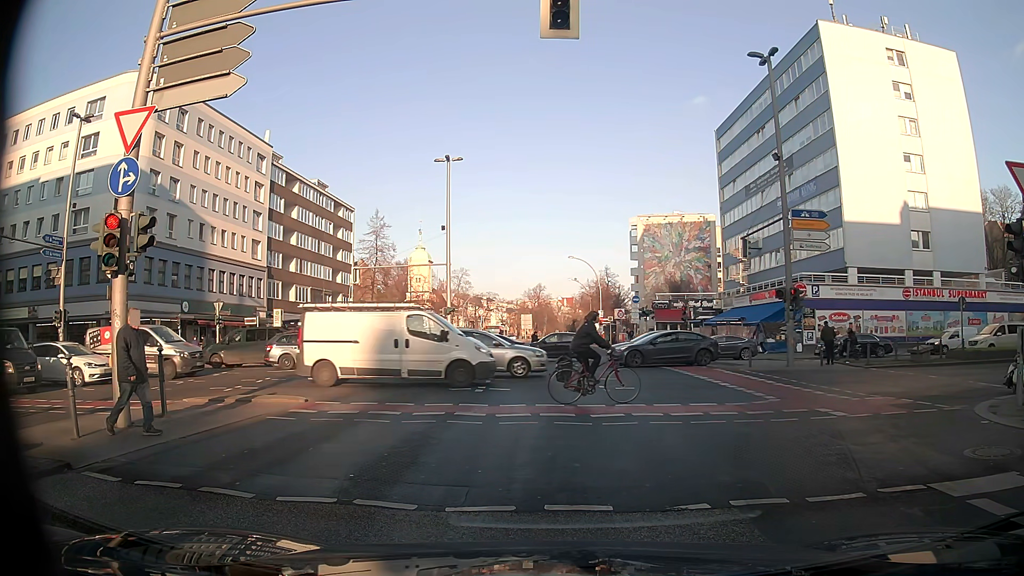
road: secondary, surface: asphalt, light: Day
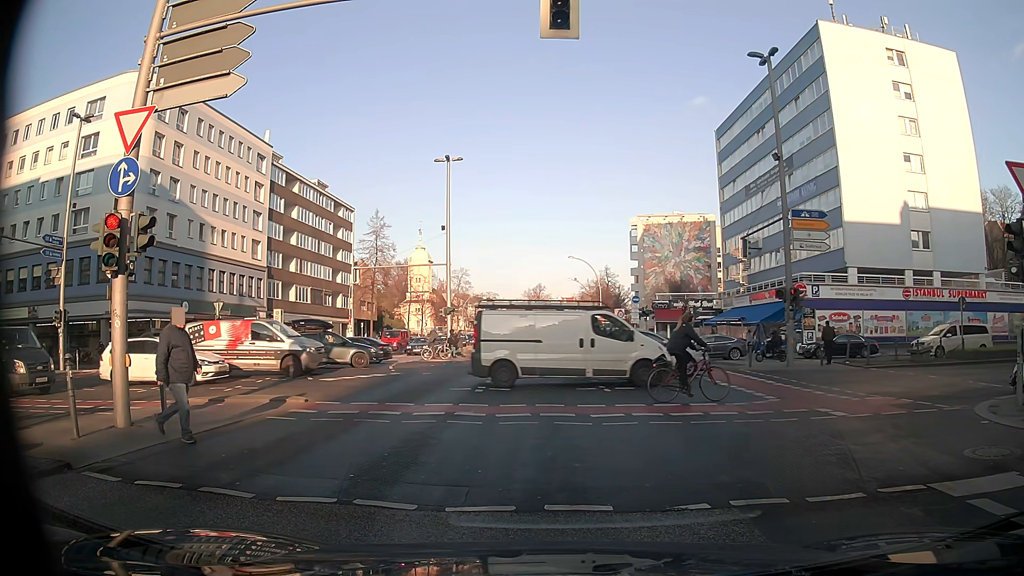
(0.0, 0.0) m; 0°
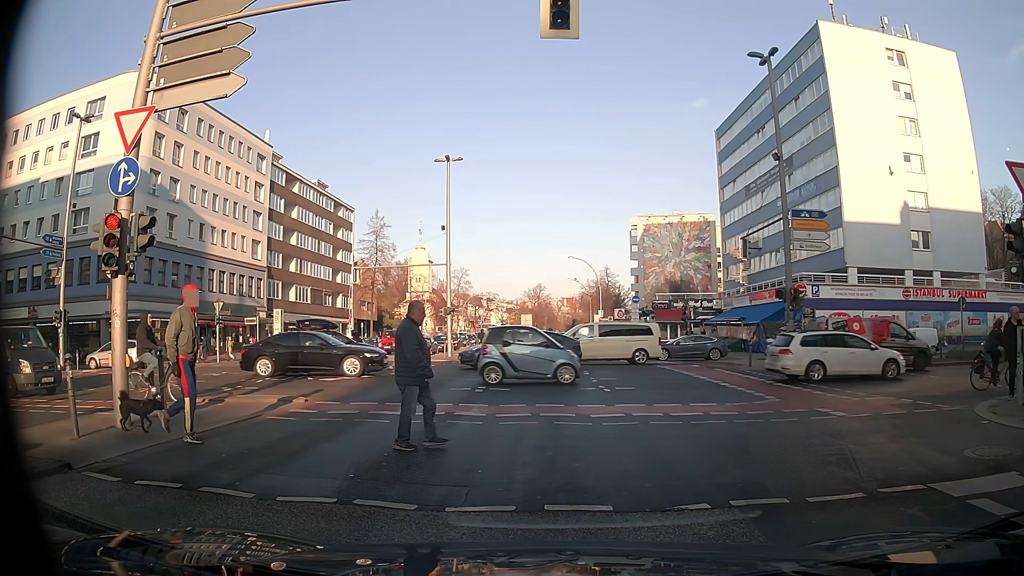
(0.0, 0.0) m; 0°
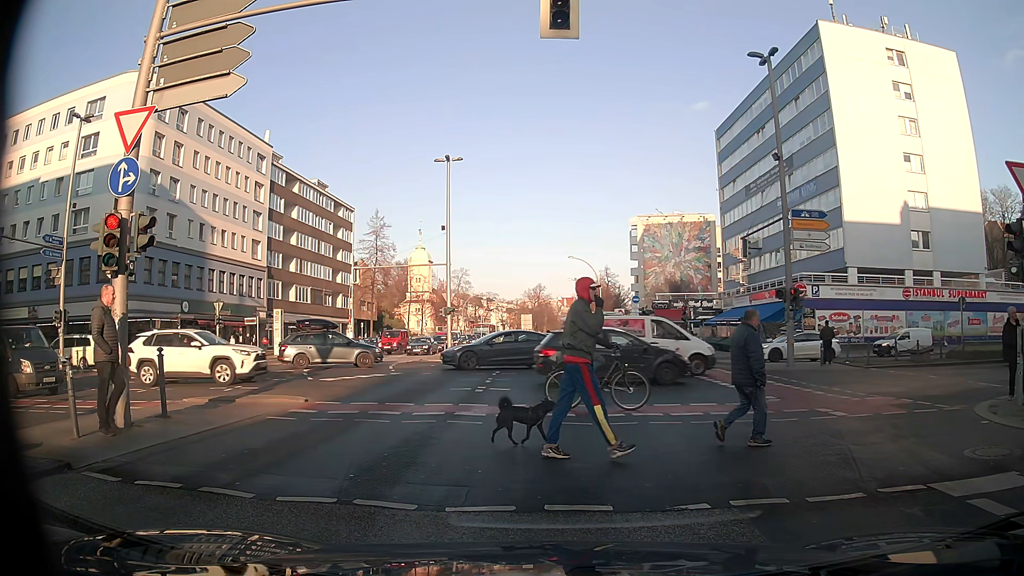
(0.0, 0.0) m; 0°
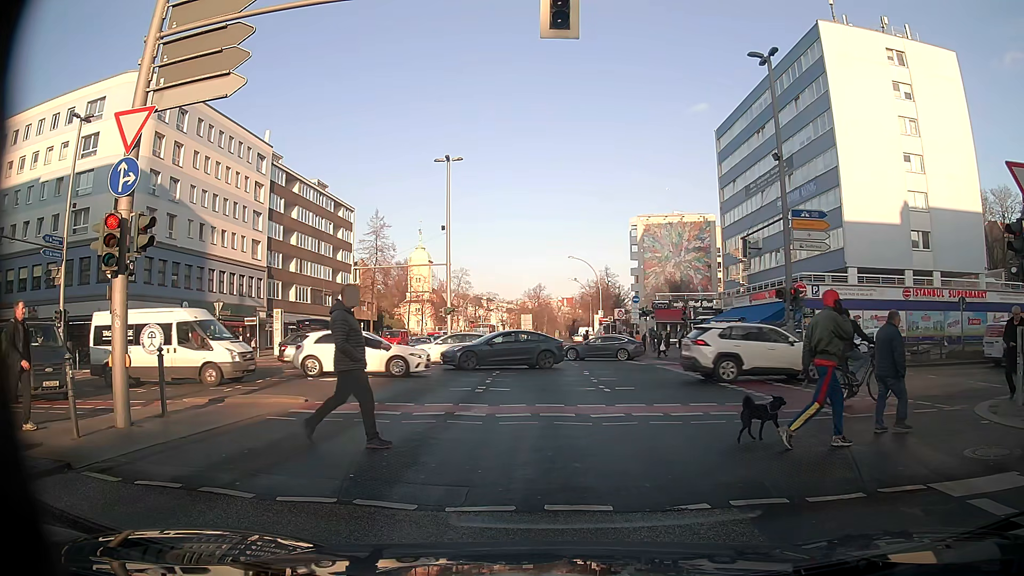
(0.0, 0.0) m; 0°
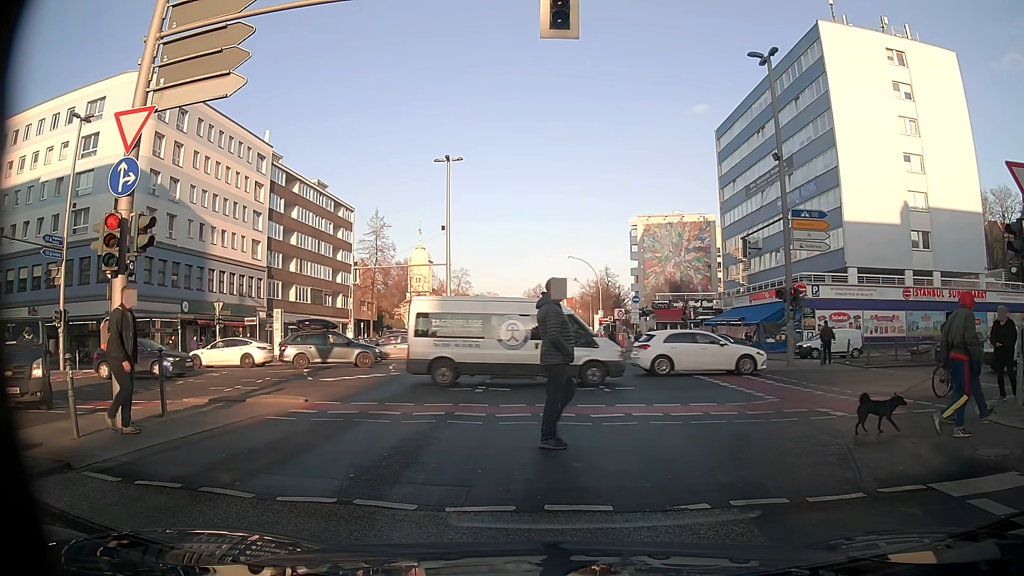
(0.0, 0.0) m; 0°
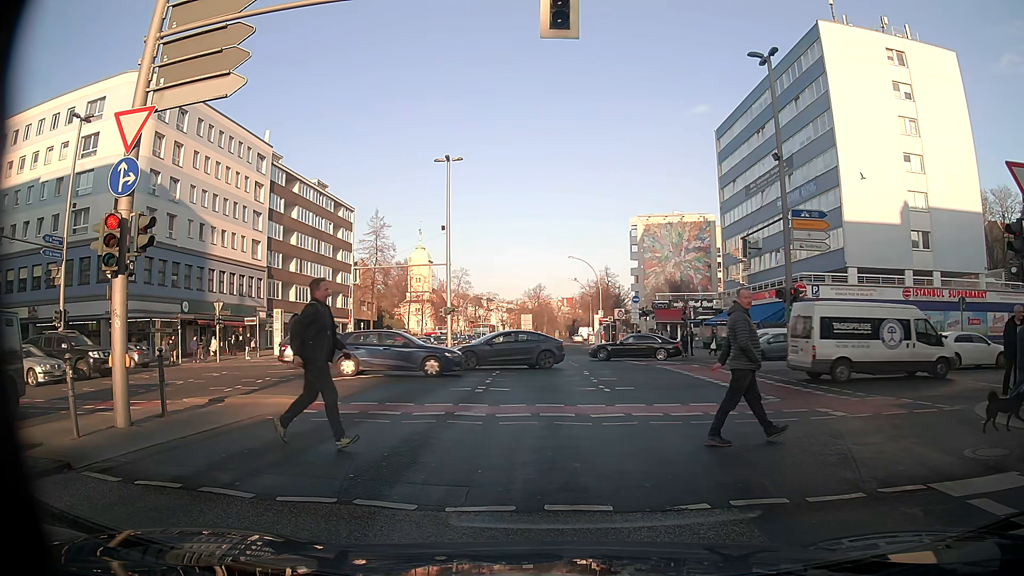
(0.0, 0.0) m; 0°
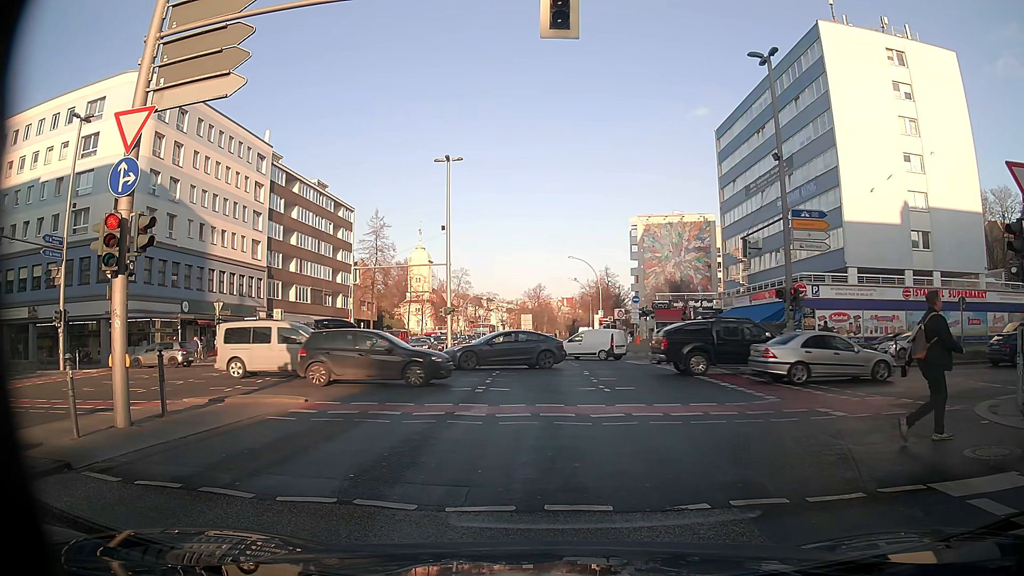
(0.0, 0.0) m; 0°
(0, +10) (0, +20) (0, +30) (0, +40) (0, +50) (0, +60) (0, +70) (0, +80) (0, +90) (+1, +100) m
